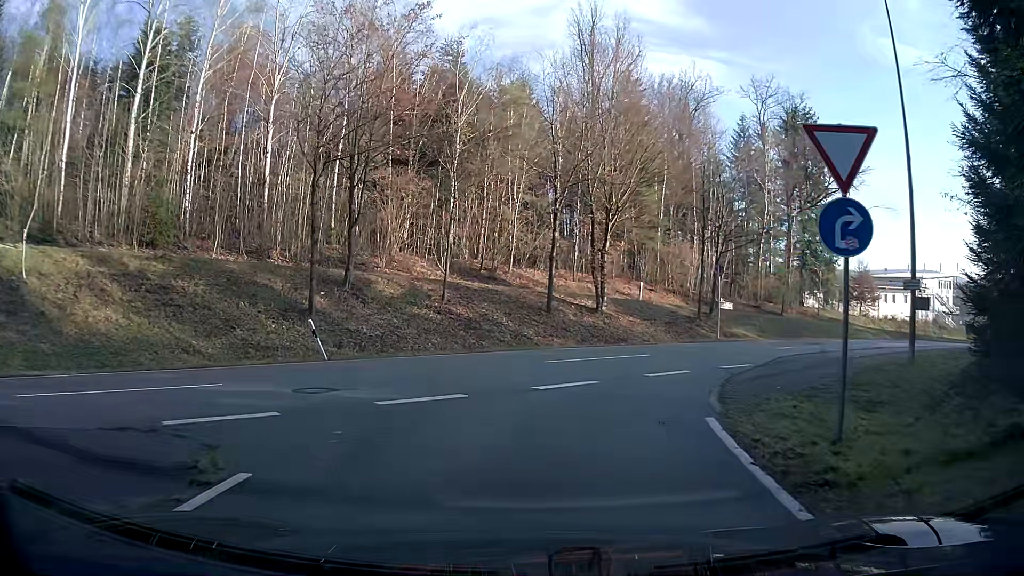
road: secondary_link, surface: asphalt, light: Day
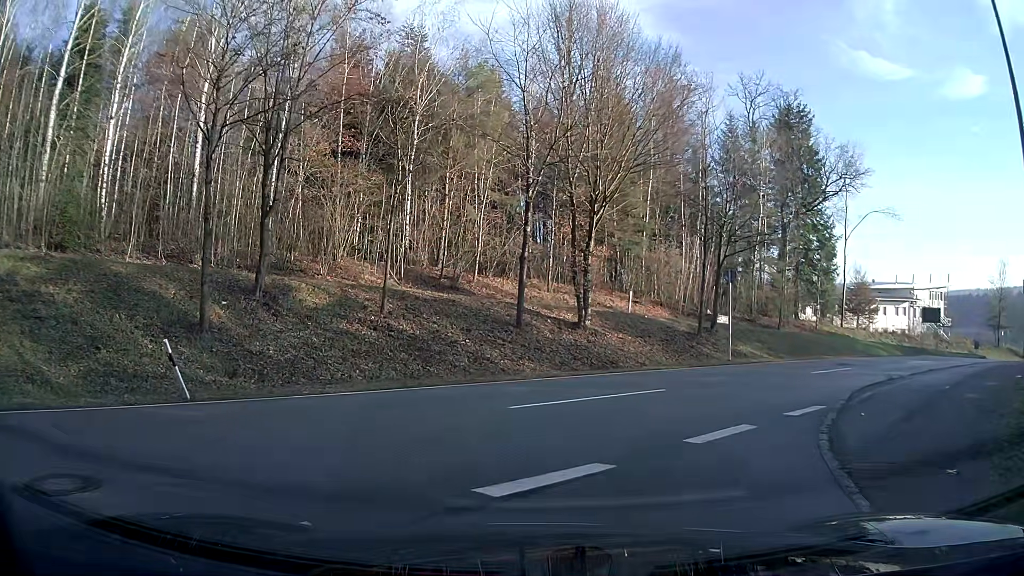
(+0.1, +5.8) m; +2°
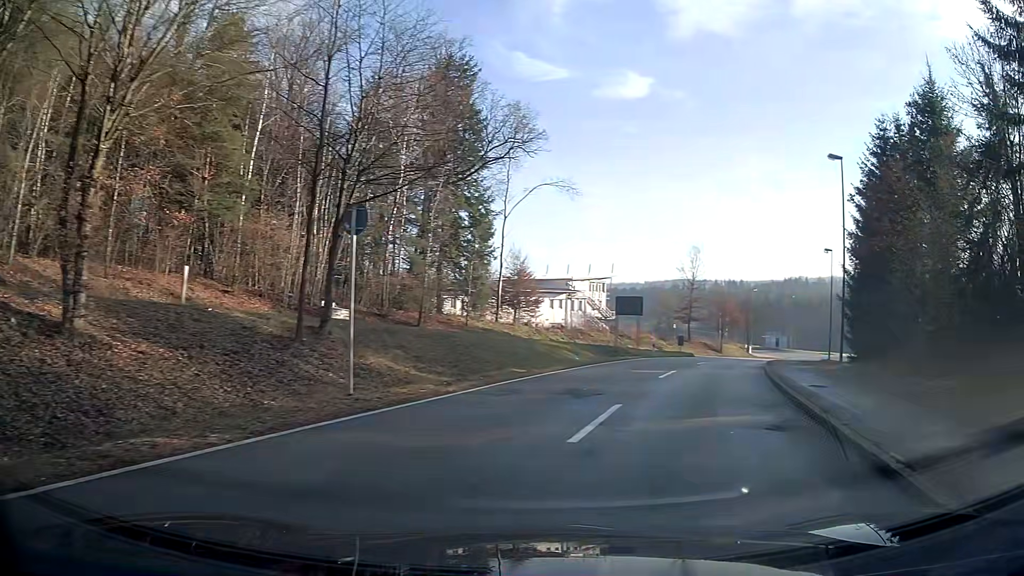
(+3.5, +12.8) m; +35°
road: tertiary
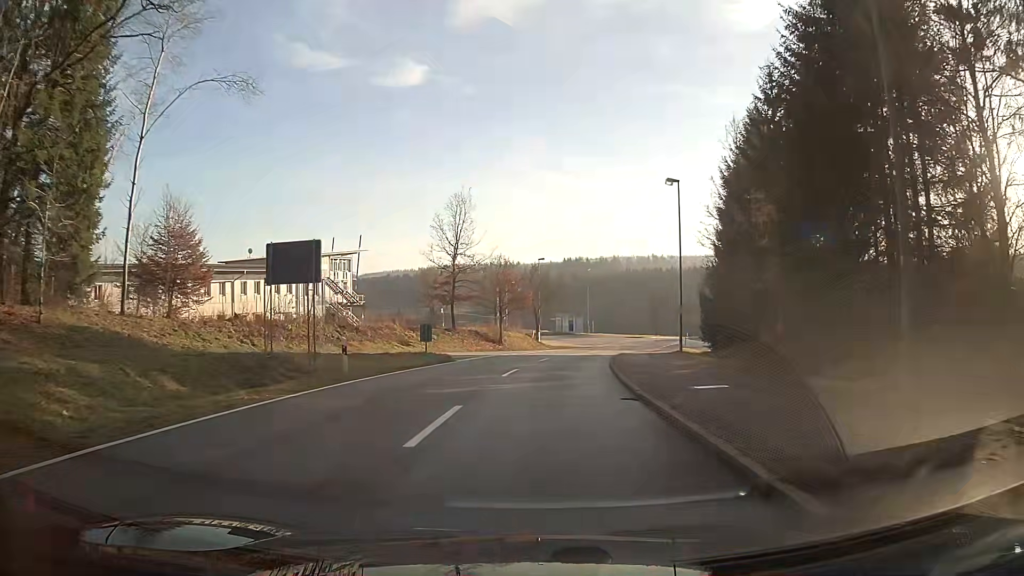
(+4.8, +24.0) m; +16°
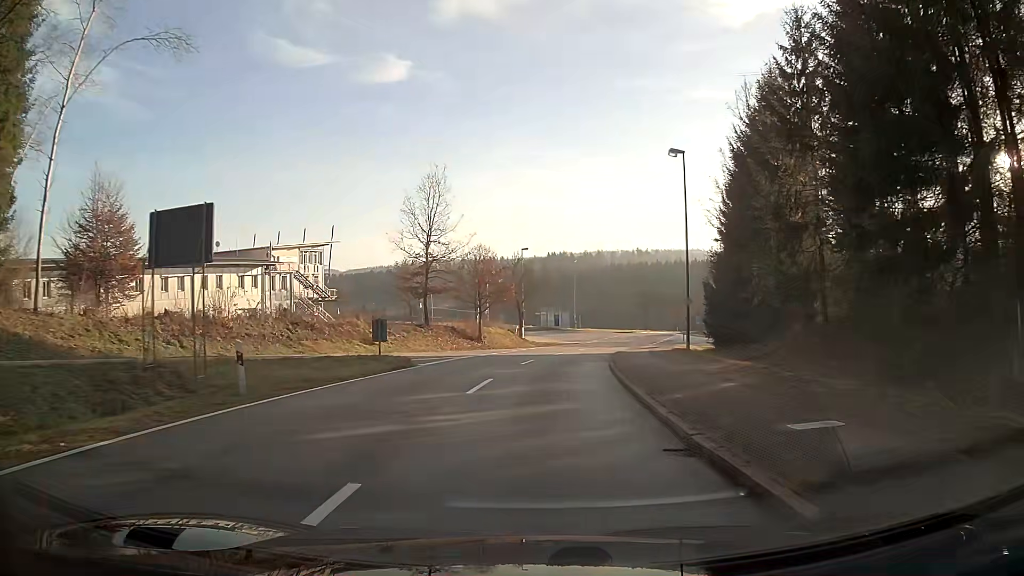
(+0.1, +5.9) m; +1°
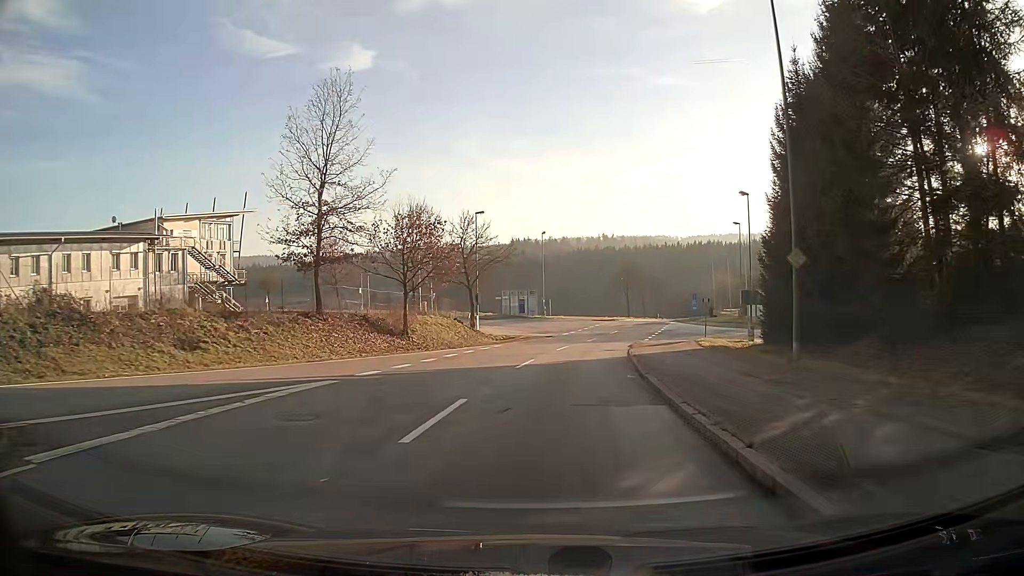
(+0.5, +18.2) m; +3°
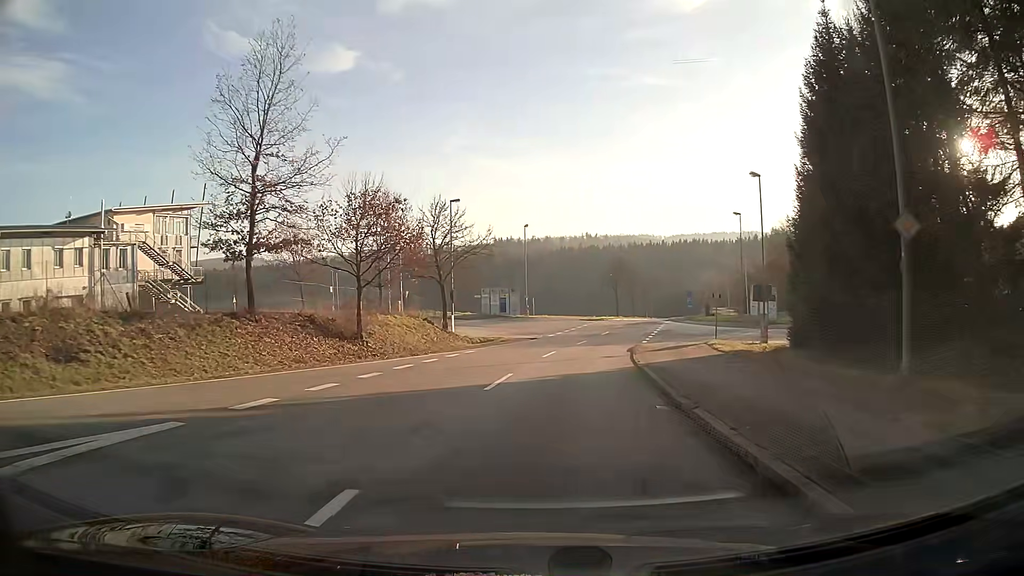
(+0.1, +6.1) m; +1°
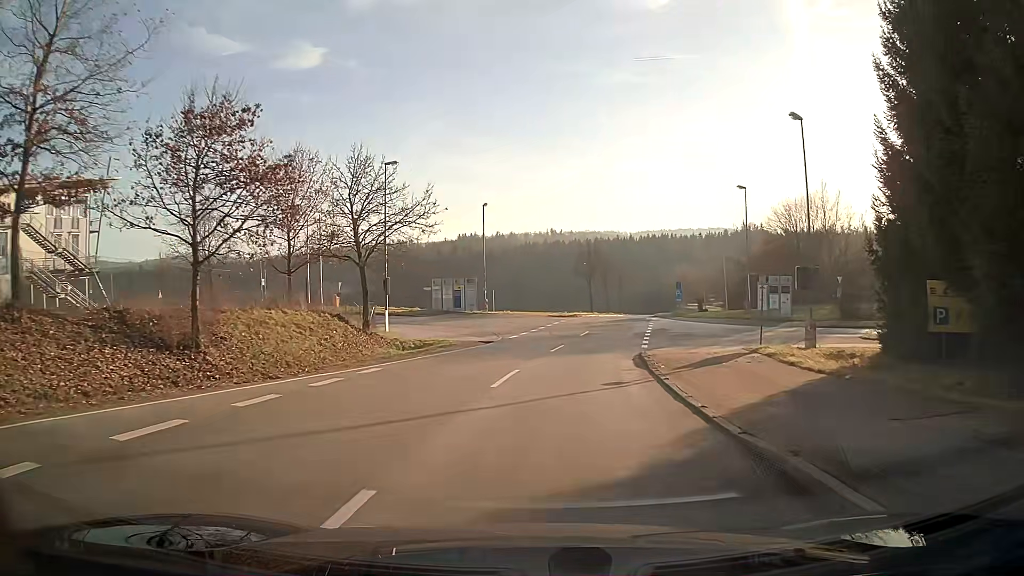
(+0.3, +11.9) m; +3°
